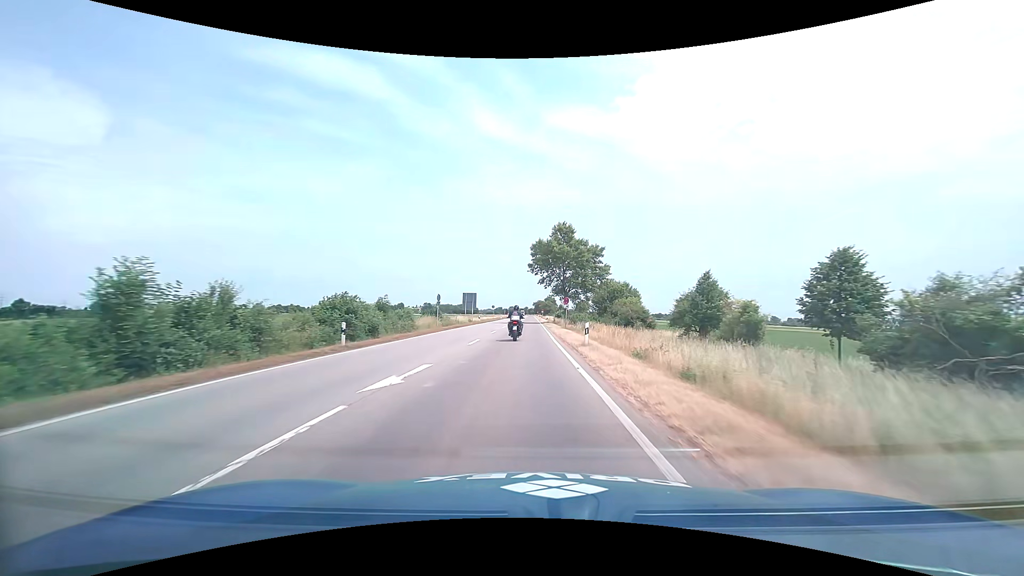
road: primary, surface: asphalt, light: Day
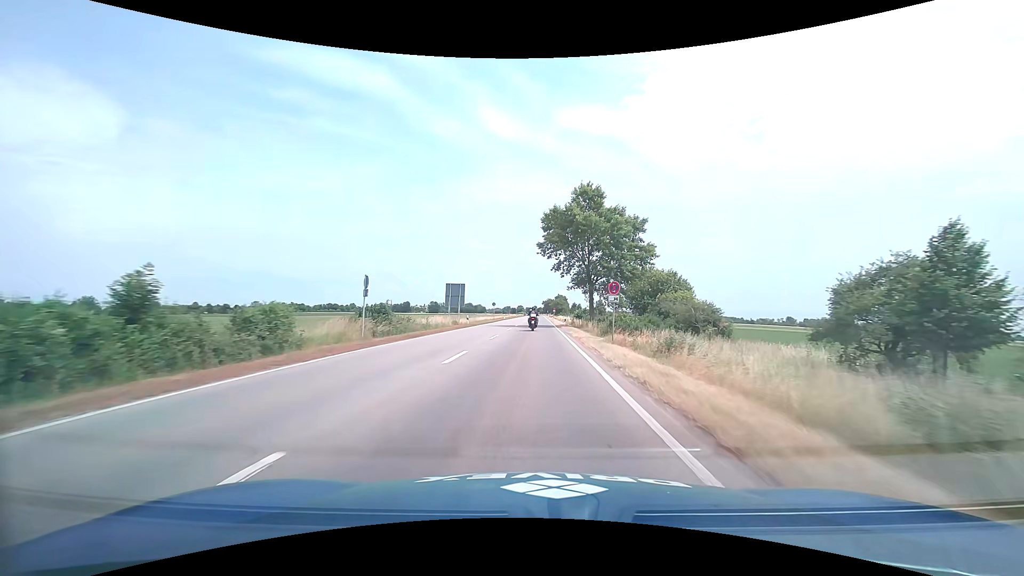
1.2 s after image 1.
(-0.3, +21.3) m; -1°
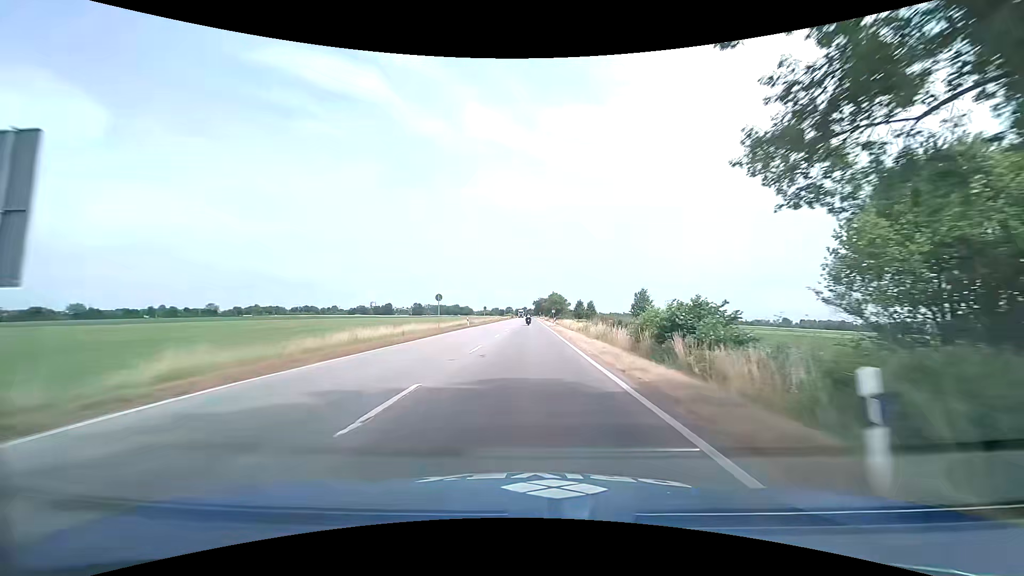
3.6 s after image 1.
(+0.3, +44.5) m; +1°
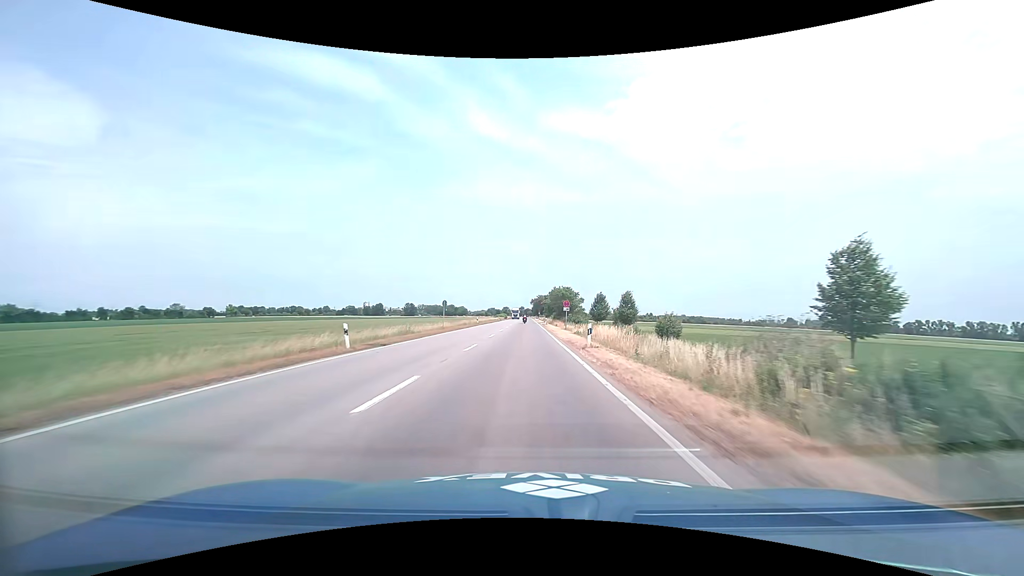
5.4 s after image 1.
(+0.4, +35.4) m; +1°
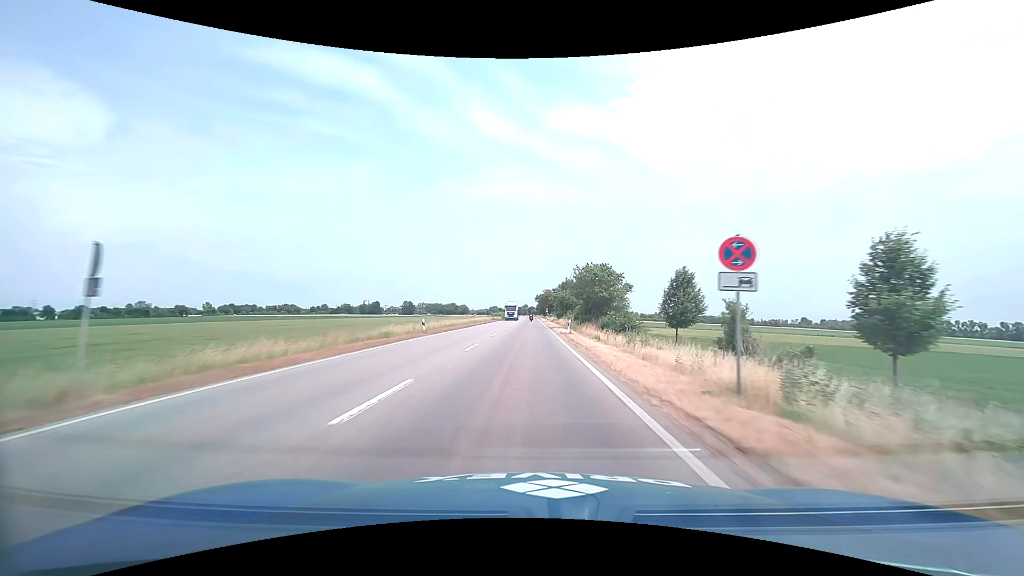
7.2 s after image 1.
(-0.3, +37.1) m; -1°
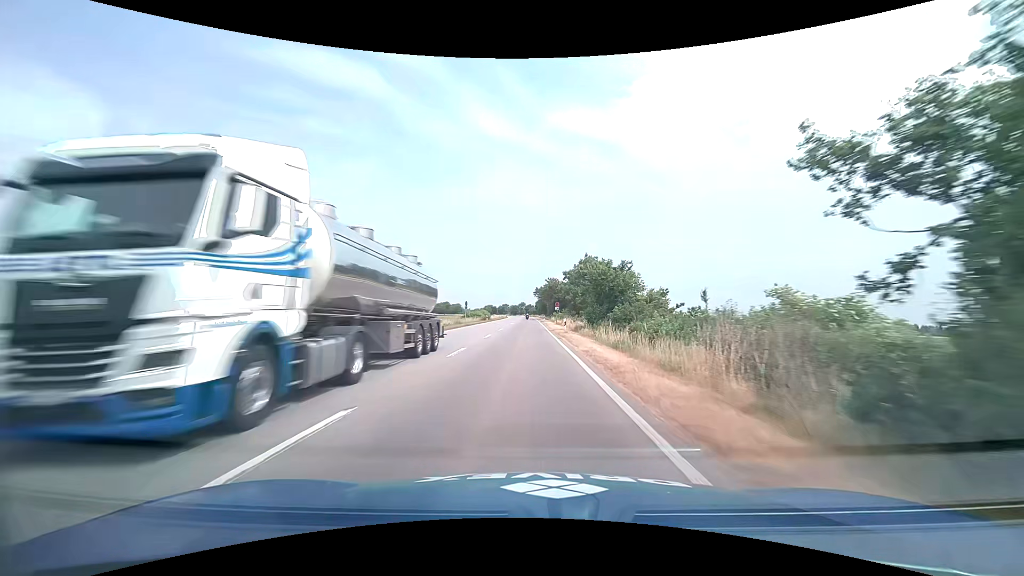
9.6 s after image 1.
(+0.2, +51.5) m; 0°
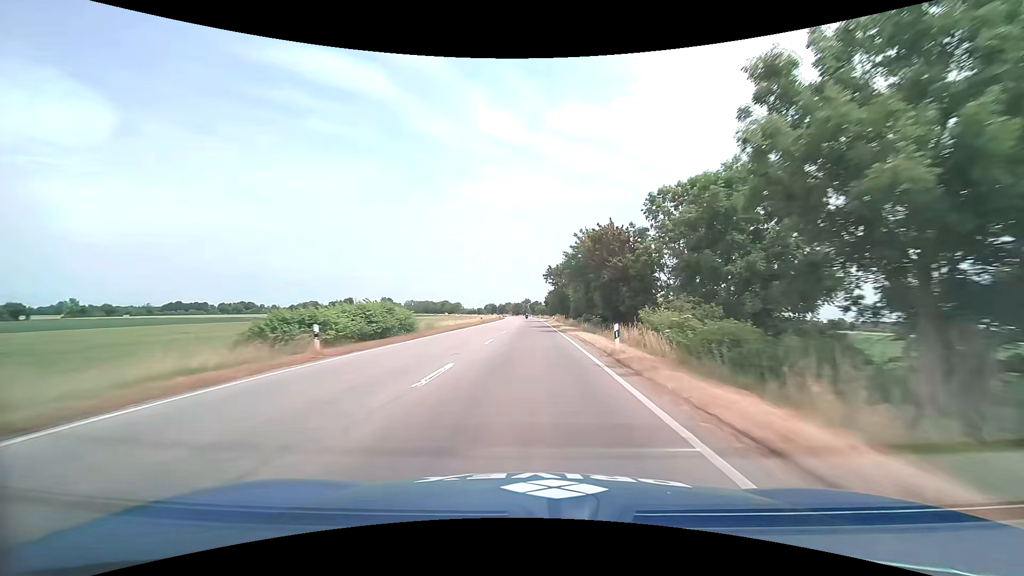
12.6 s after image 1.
(-0.5, +67.0) m; -1°
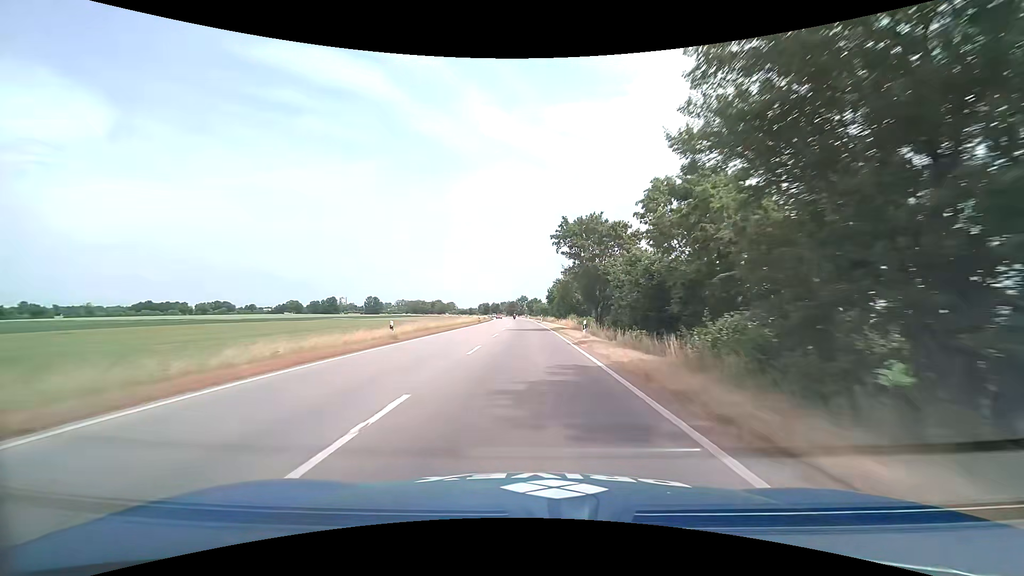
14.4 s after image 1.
(0.0, +41.5) m; 0°
(0, +10) (0, +20) (0, +30) (0, +40) (0, +50) (0, +60) (-1, +70) (-1, +80) (-1, +90) (-2, +100) m
